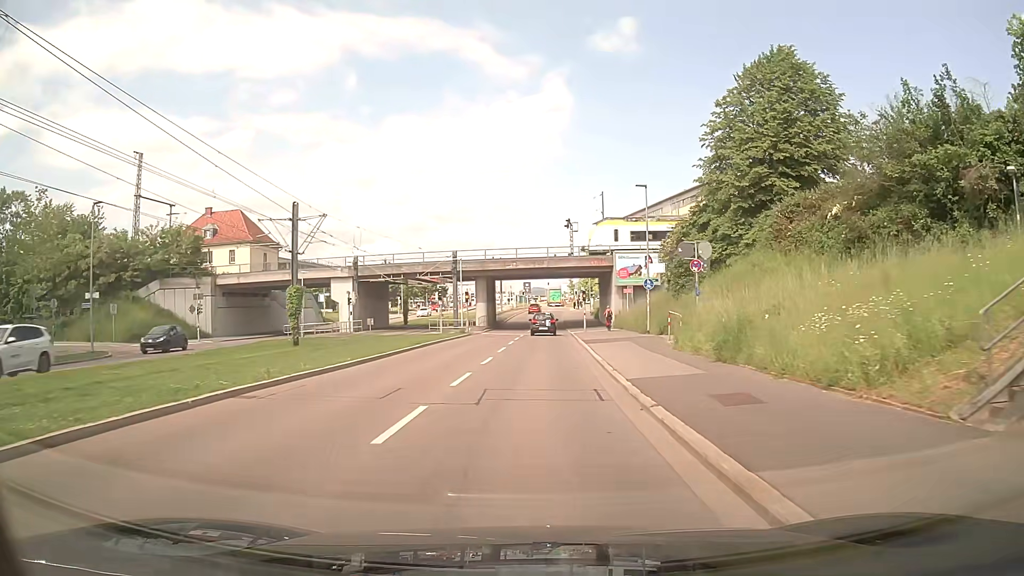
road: secondary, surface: asphalt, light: Day
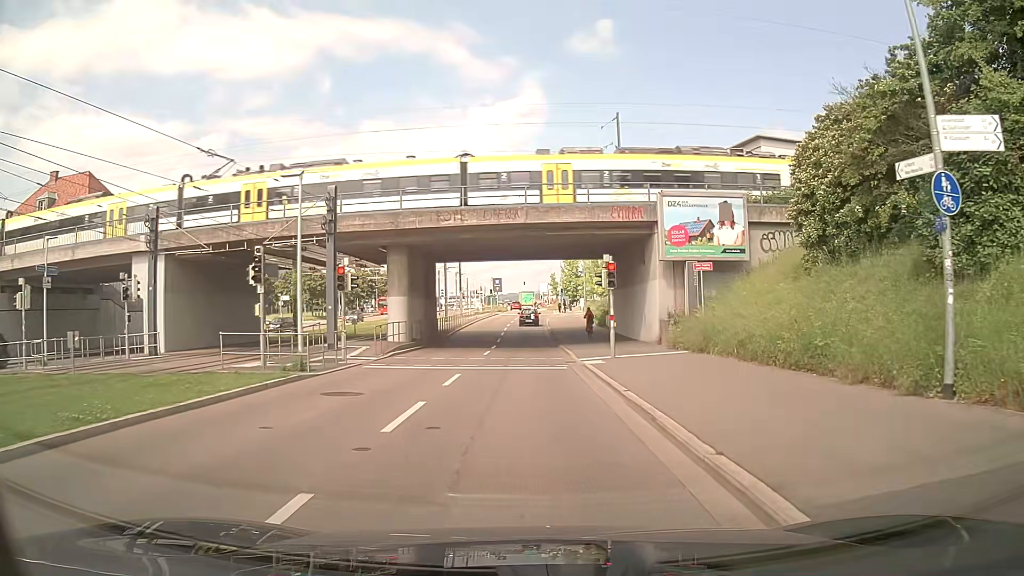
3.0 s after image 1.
(+0.4, +28.6) m; +2°
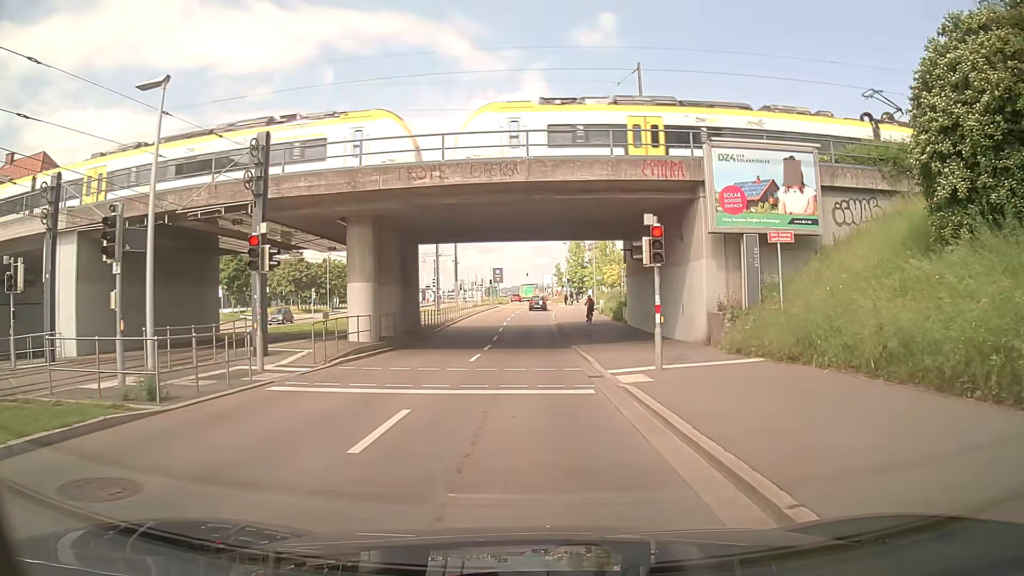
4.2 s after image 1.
(0.0, +7.2) m; -1°
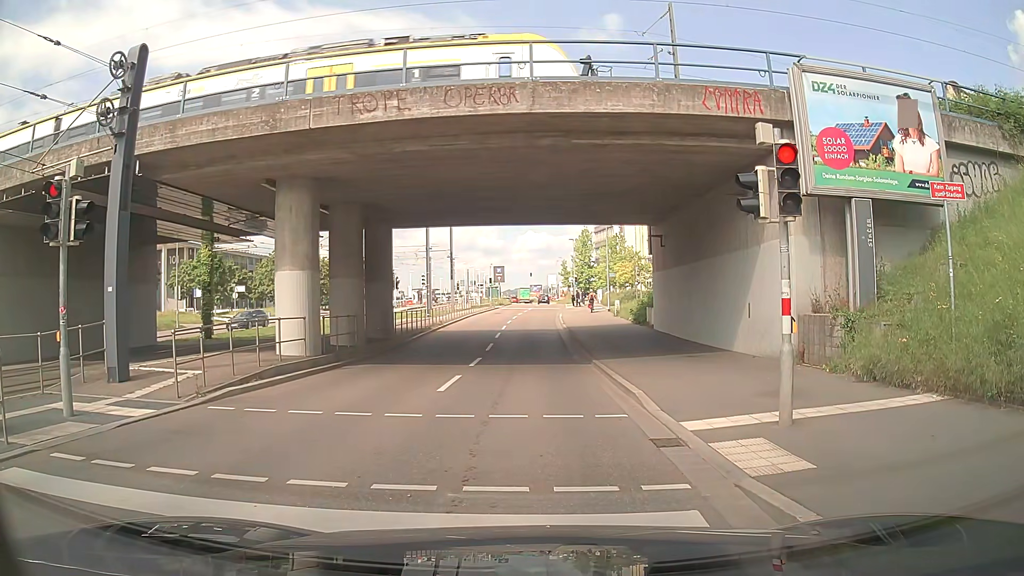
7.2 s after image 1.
(+0.1, +6.8) m; 0°
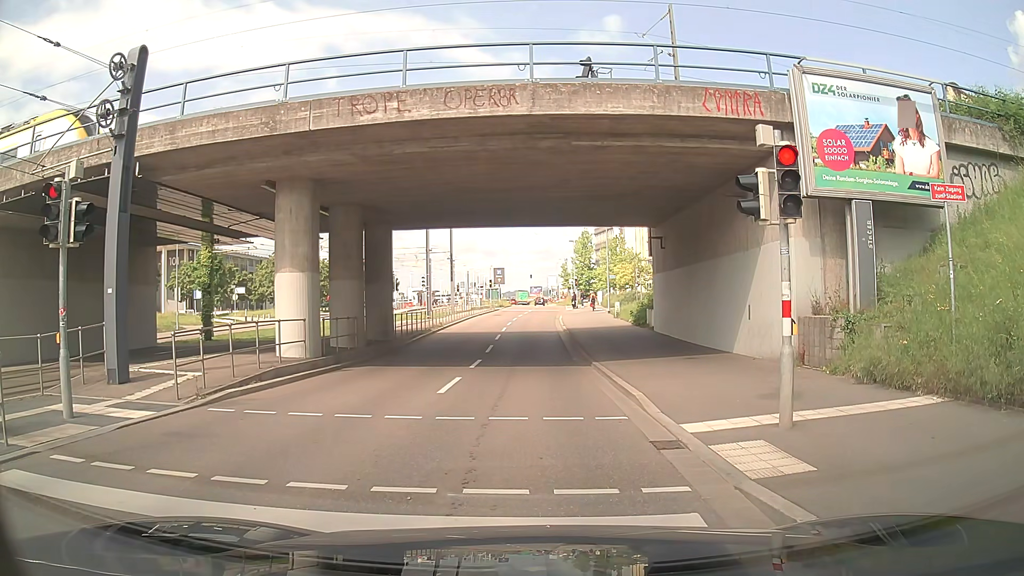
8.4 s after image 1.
(0.0, +0.1) m; 0°
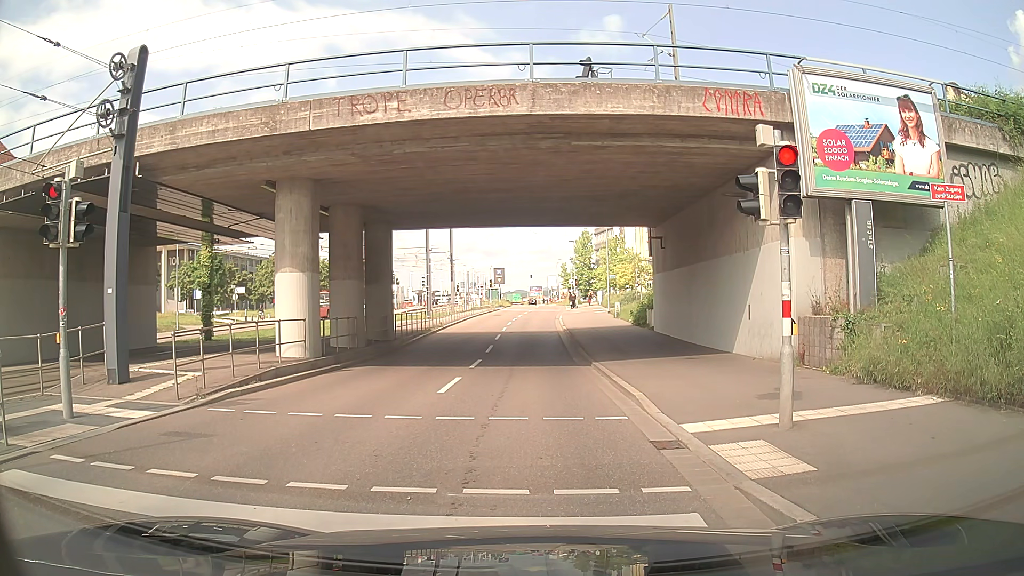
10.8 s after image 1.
(0.0, 0.0) m; 0°
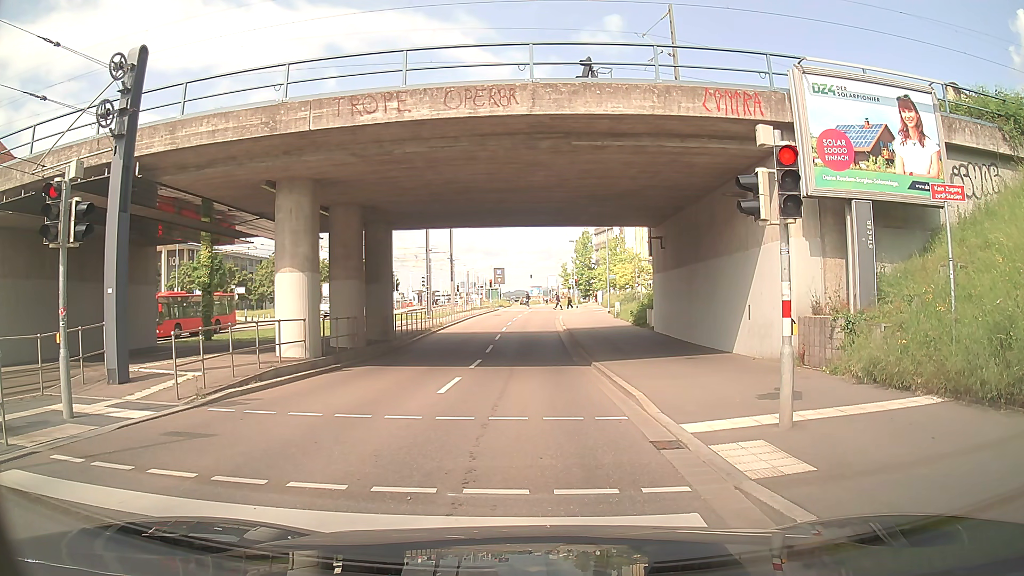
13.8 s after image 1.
(0.0, 0.0) m; 0°
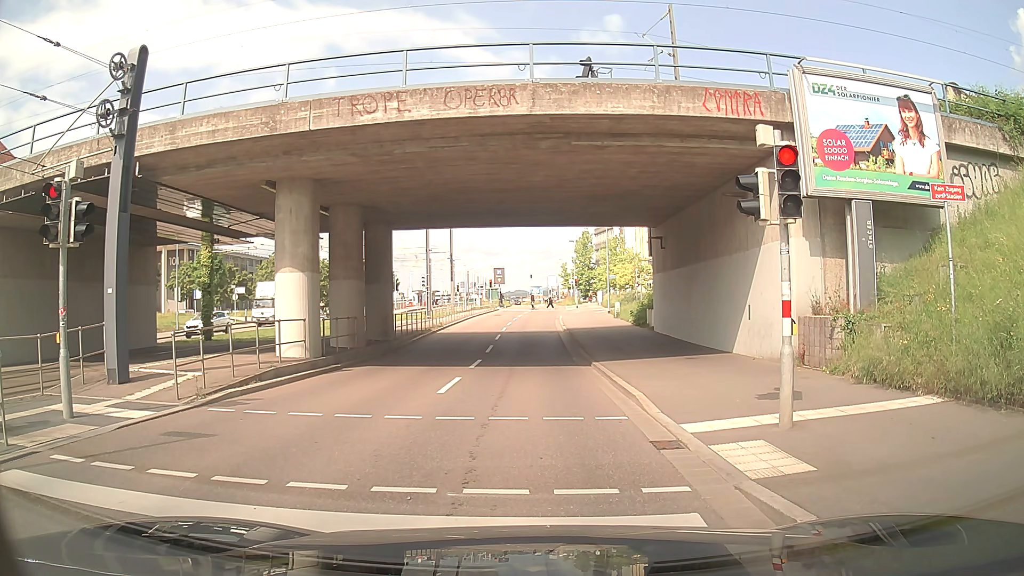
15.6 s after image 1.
(0.0, 0.0) m; 0°
(0, +10) (0, +20) (0, +30) (-1, +40) (0, +50) (+1, +60) (+1, +70) (+2, +80) (+2, +90) (+2, +100) m
